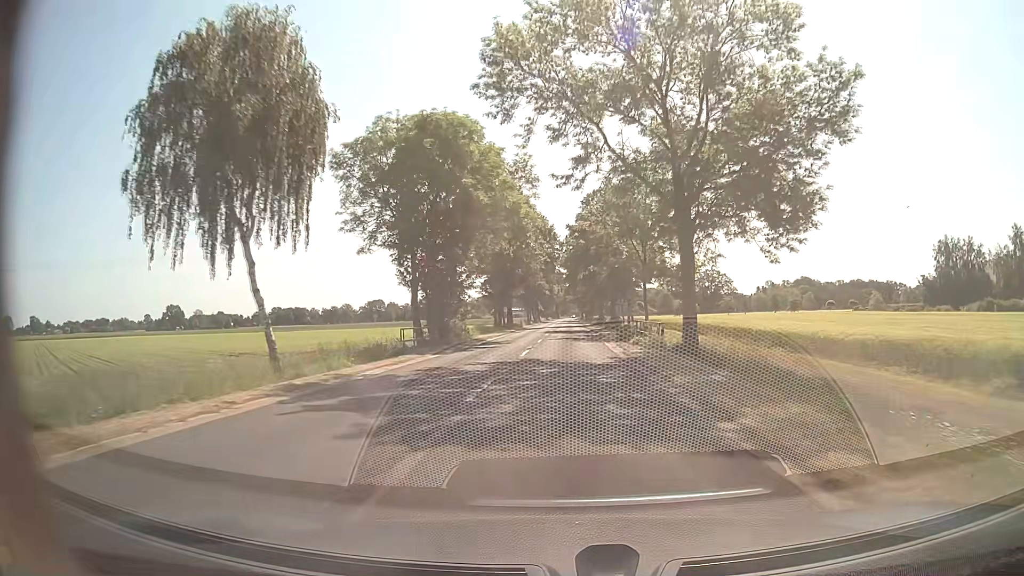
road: secondary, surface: asphalt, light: Day
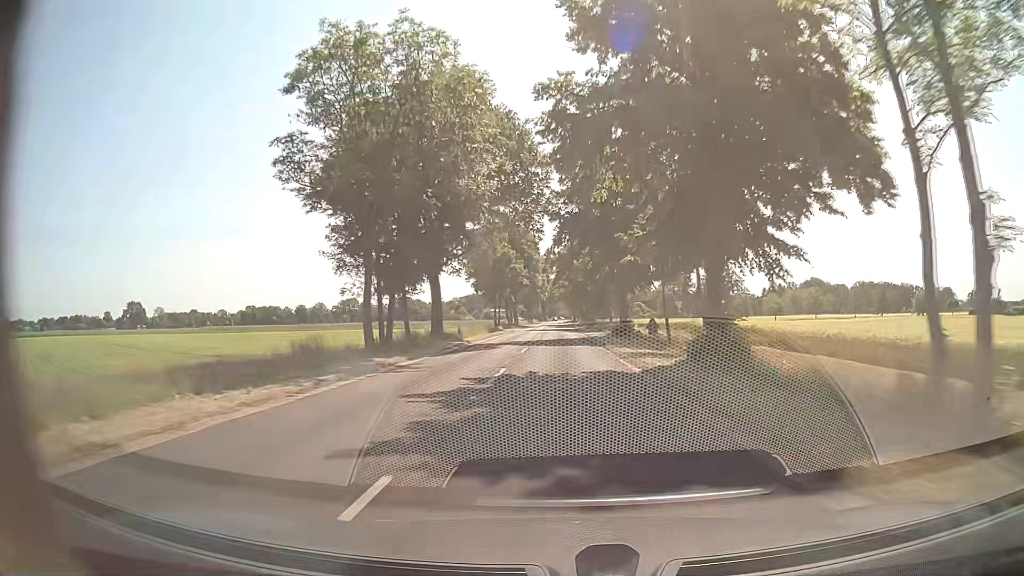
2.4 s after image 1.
(+0.5, +45.0) m; +1°
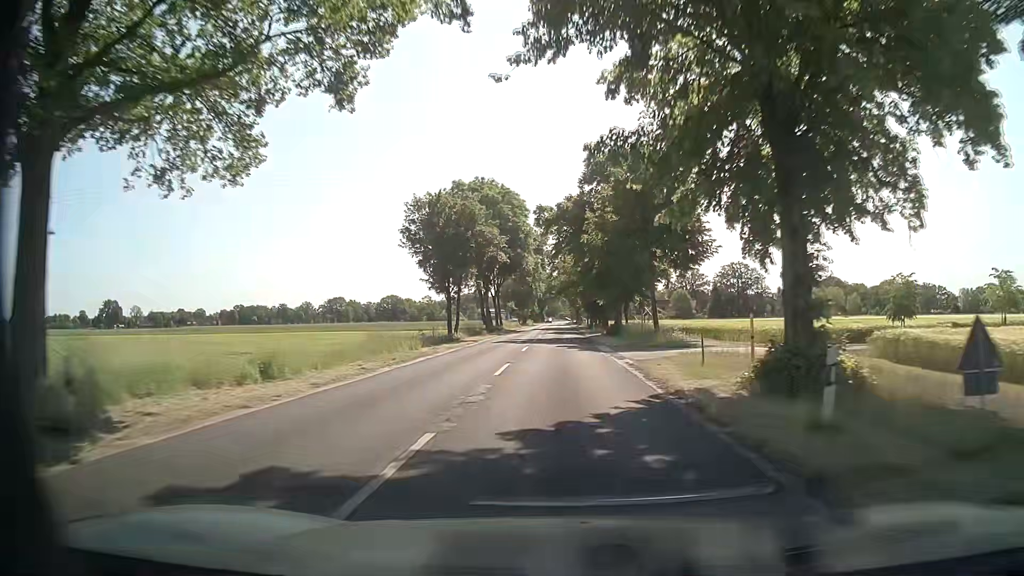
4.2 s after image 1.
(-0.1, +33.8) m; 0°
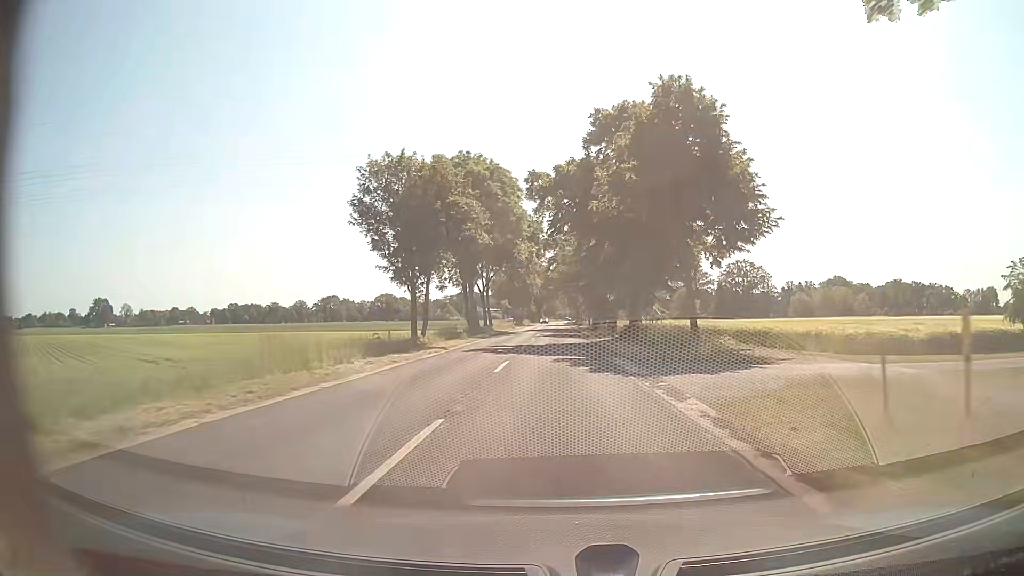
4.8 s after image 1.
(0.0, +11.3) m; 0°
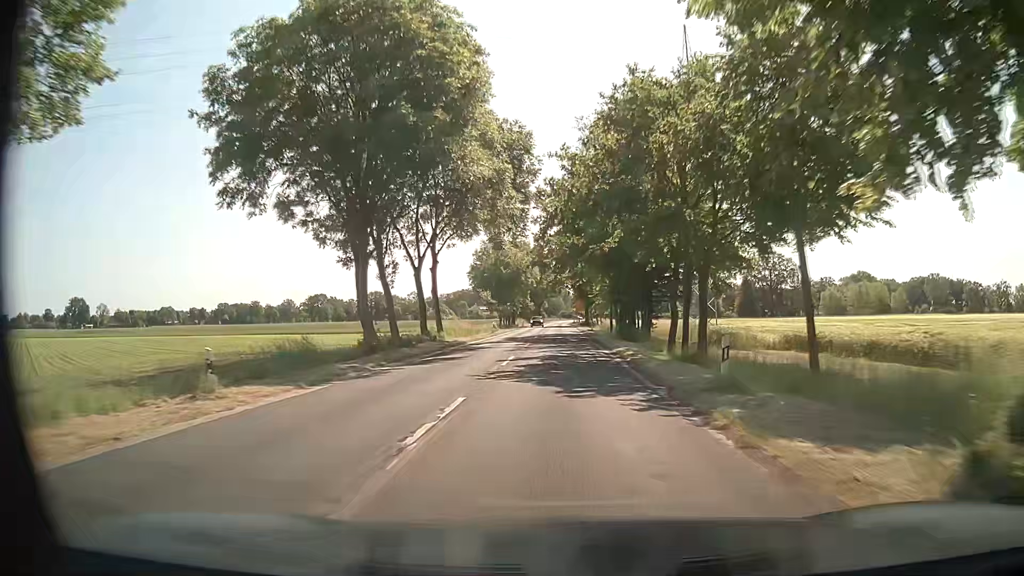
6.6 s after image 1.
(+0.3, +33.8) m; 0°
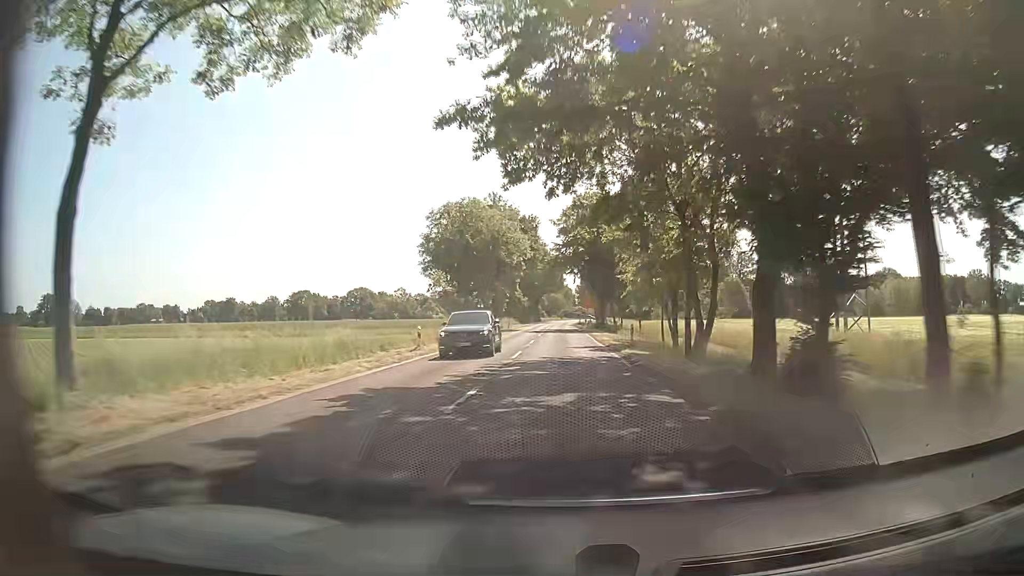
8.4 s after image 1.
(+0.2, +33.7) m; +1°
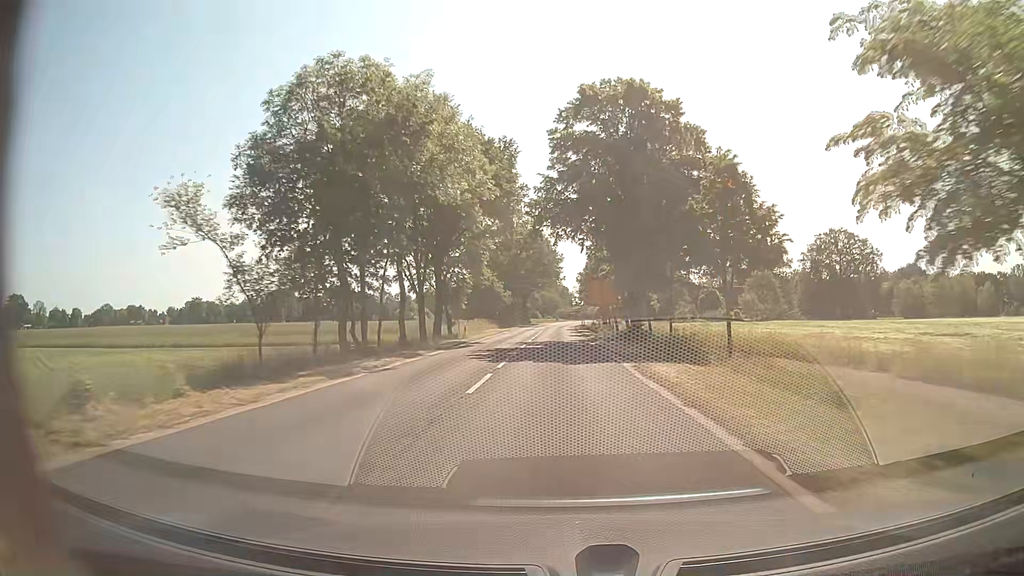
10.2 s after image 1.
(-0.3, +33.8) m; 0°
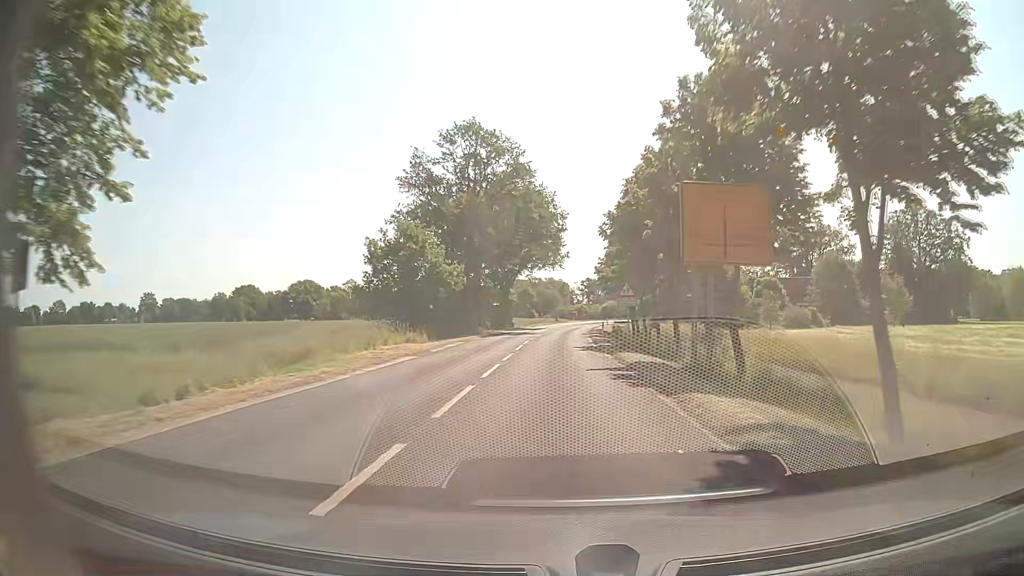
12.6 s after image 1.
(-0.1, +45.1) m; 0°
(0, +10) (0, +20) (0, +30) (0, +40) (+1, +50) (+1, +60) (+2, +70) (+2, +80) (+3, +90) (+4, +100) m
